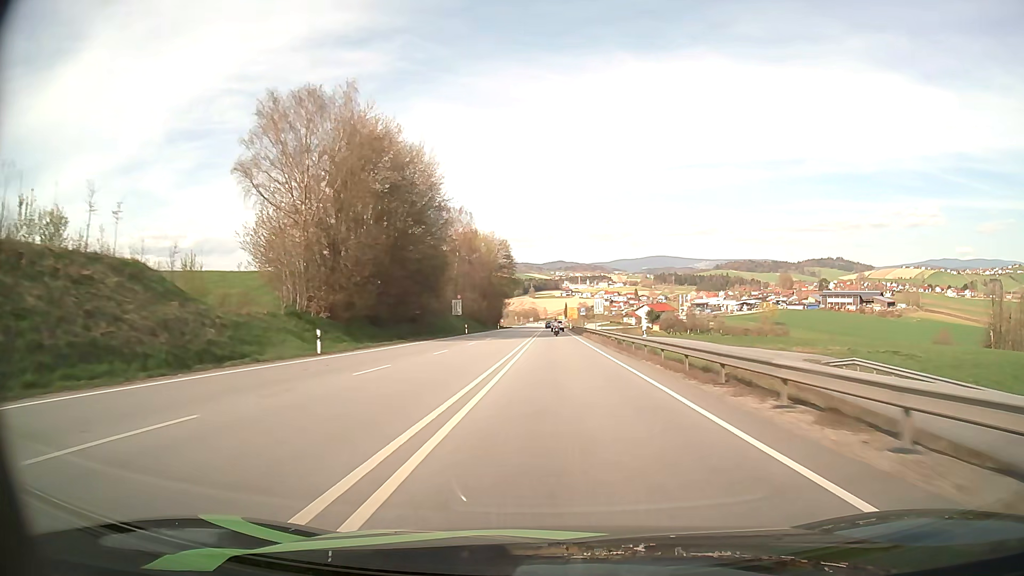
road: primary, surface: asphalt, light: Day
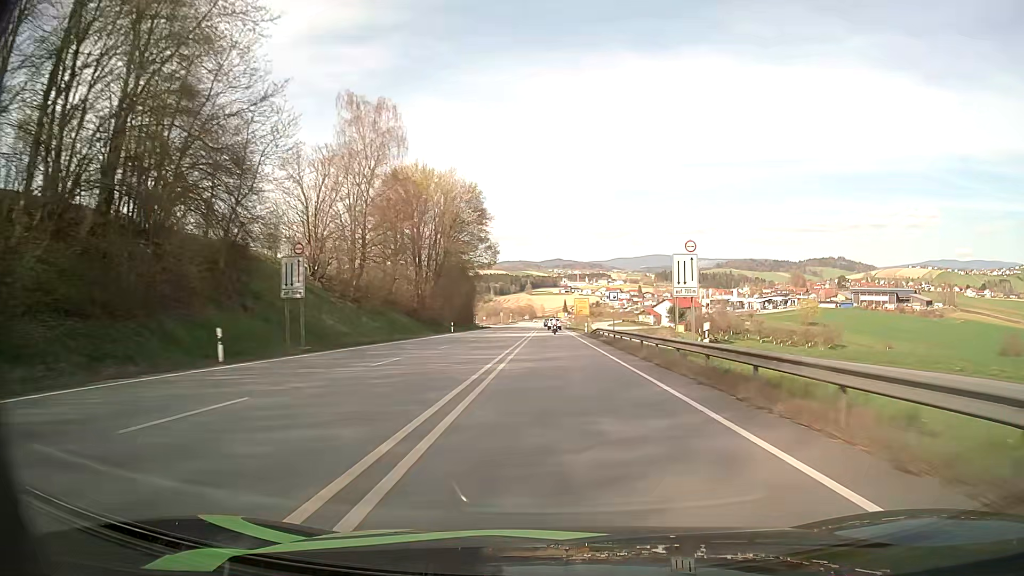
(+0.1, +58.2) m; 0°
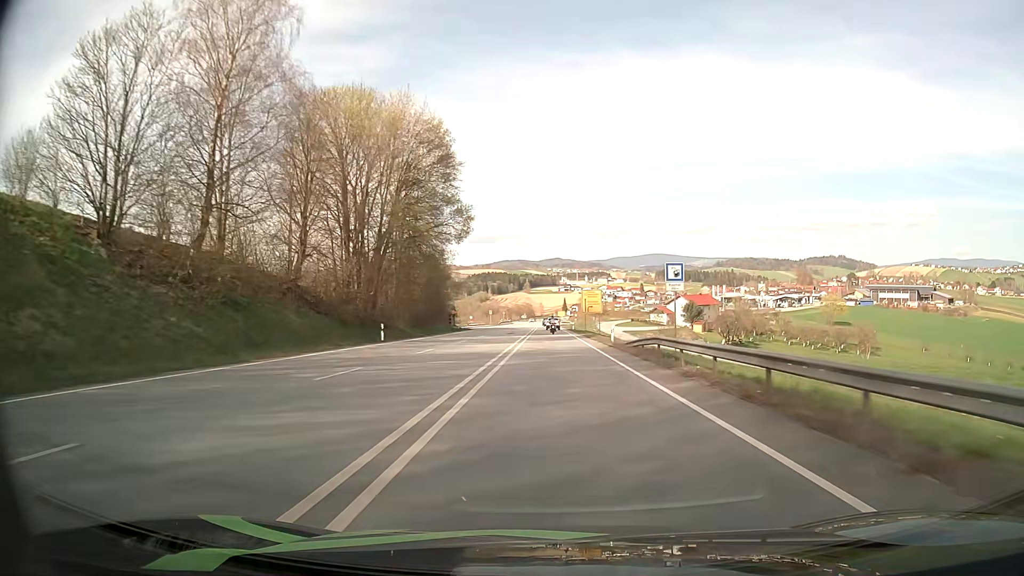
(0.0, +28.7) m; 0°
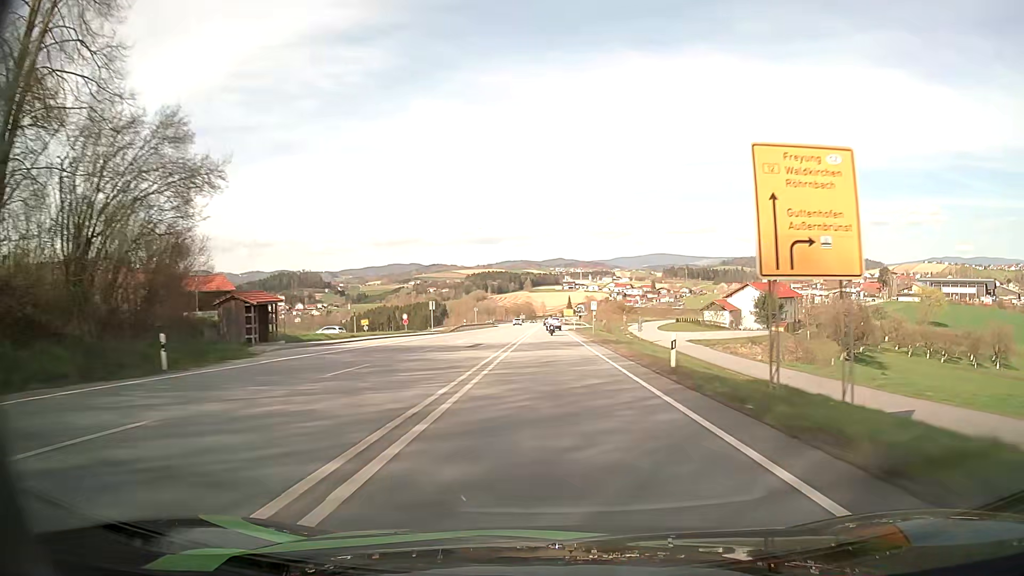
(0.0, +70.8) m; 0°
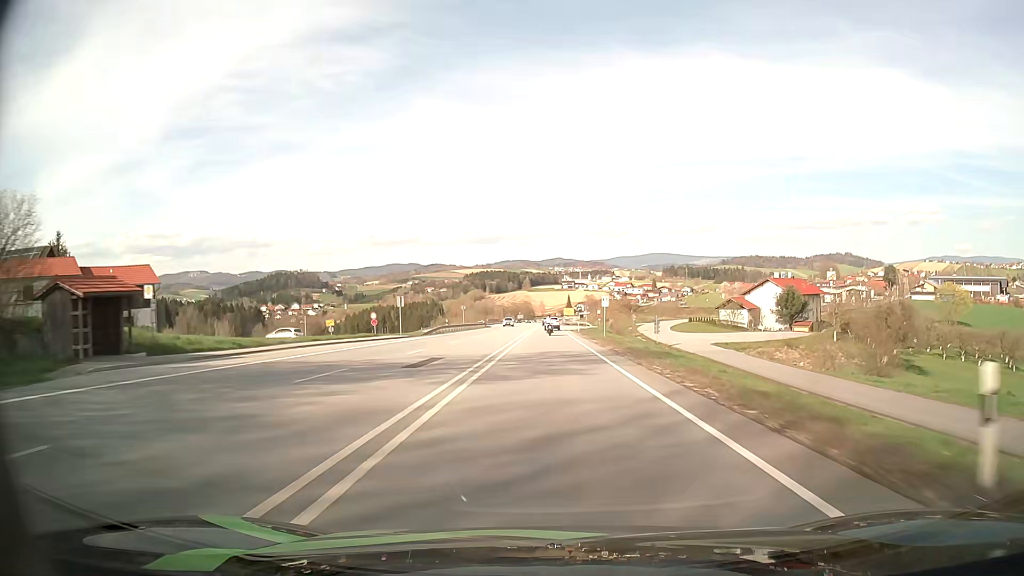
(0.0, +14.0) m; 0°
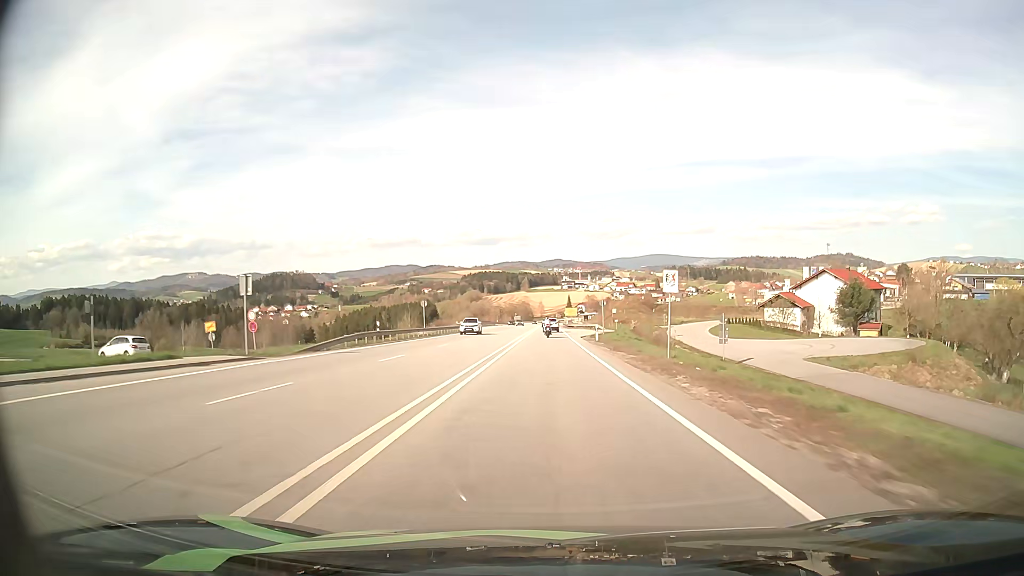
(0.0, +27.7) m; 0°
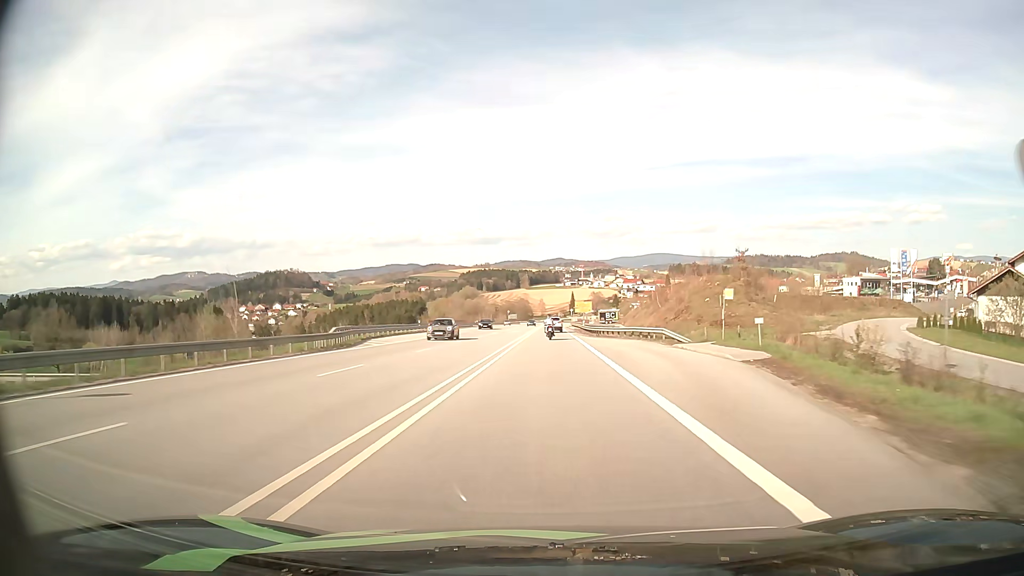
(0.0, +54.3) m; 0°
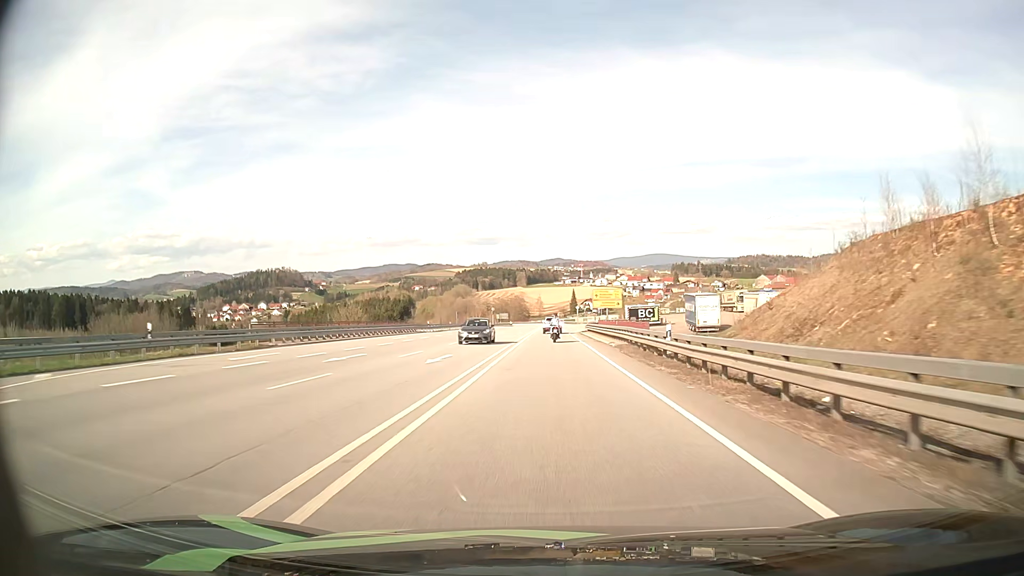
(-0.1, +51.0) m; 0°
(0, +10) (0, +20) (0, +30) (0, +40) (0, +50) (0, +60) (0, +70) (0, +80) (0, +90) (+1, +100) m
